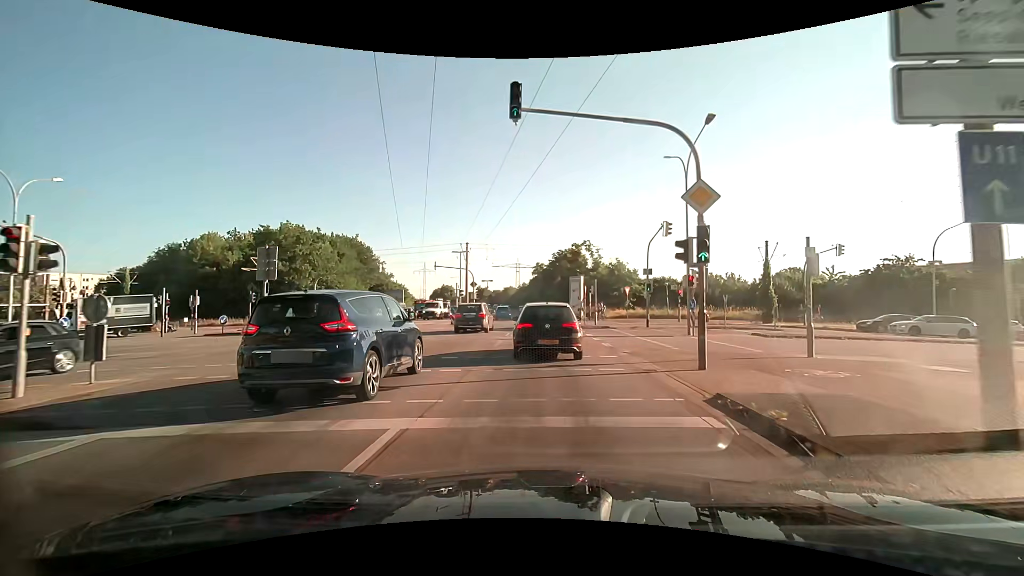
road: primary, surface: asphalt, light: Day
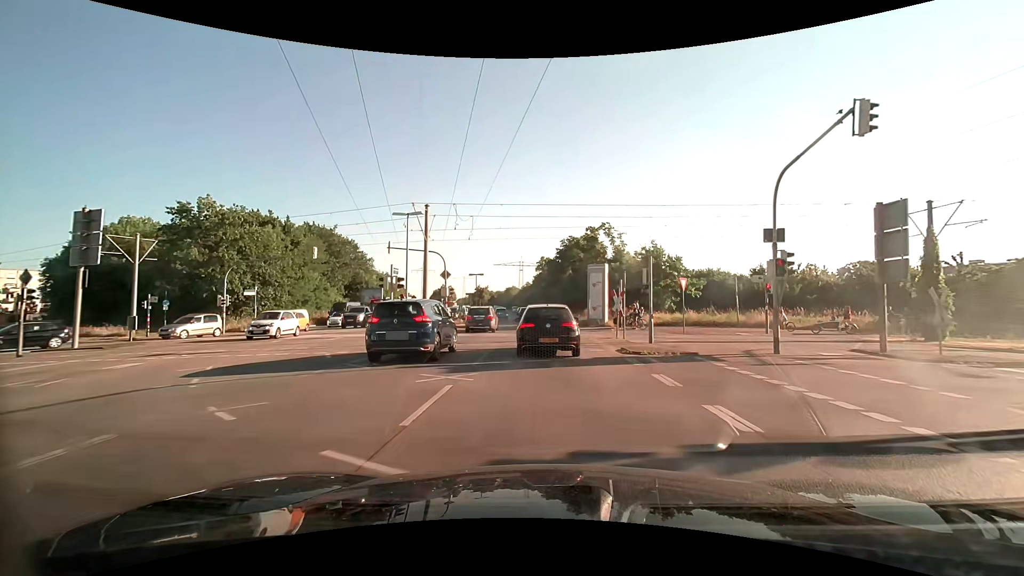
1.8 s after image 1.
(-0.2, +17.6) m; -1°
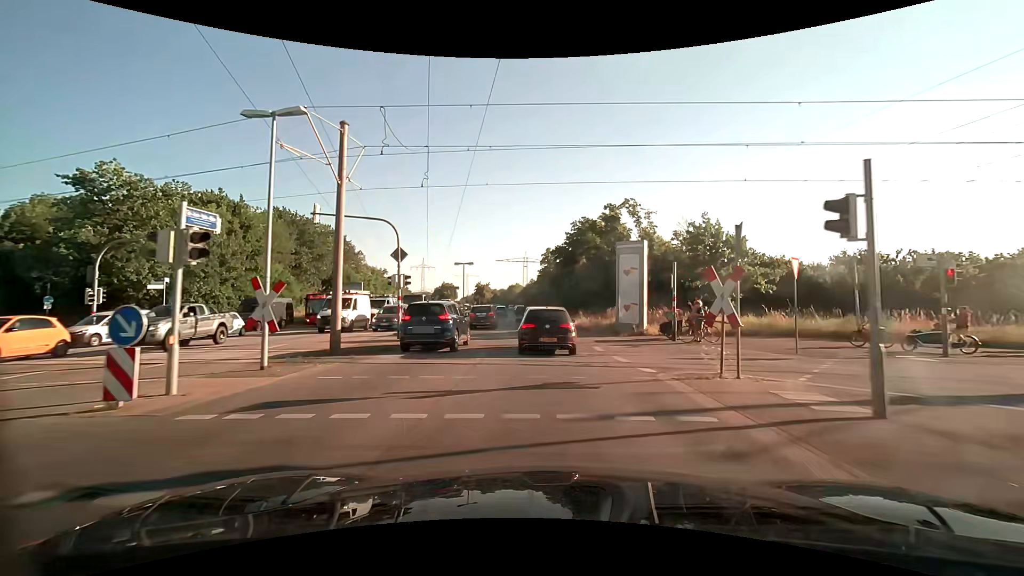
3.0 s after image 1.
(-0.1, +12.7) m; -1°
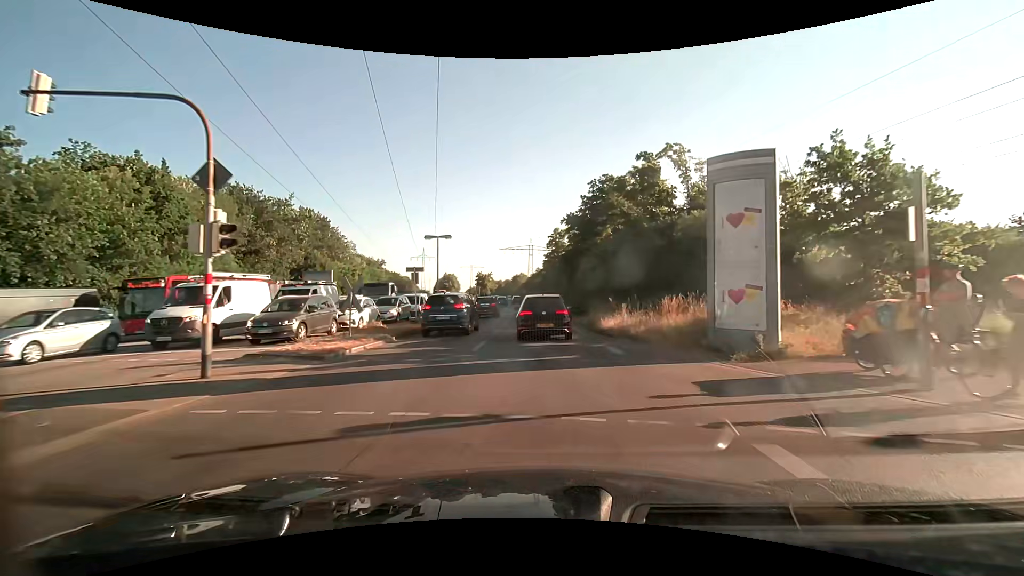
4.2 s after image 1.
(-0.1, +13.5) m; -1°
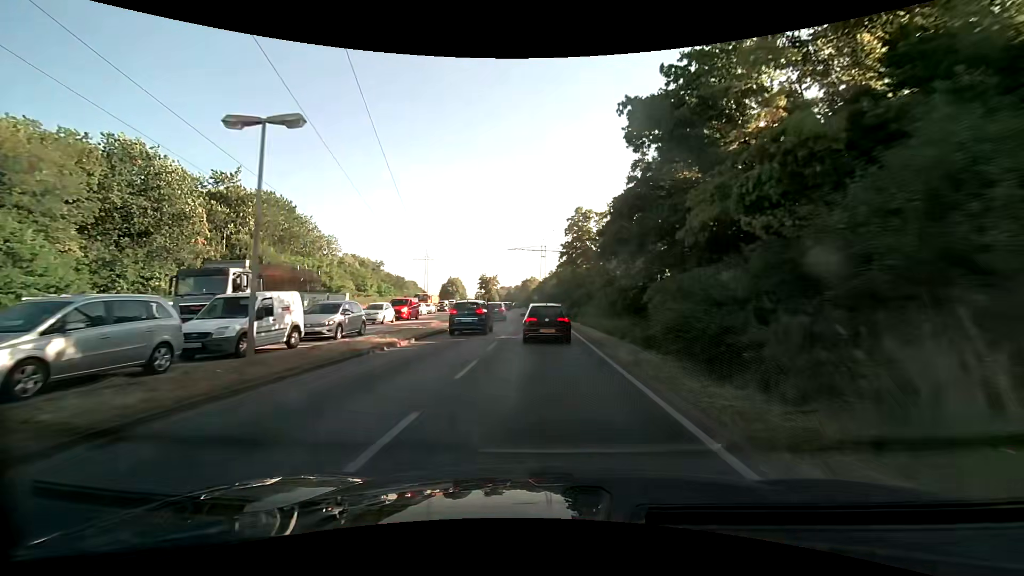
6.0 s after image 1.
(-0.5, +21.7) m; -1°
